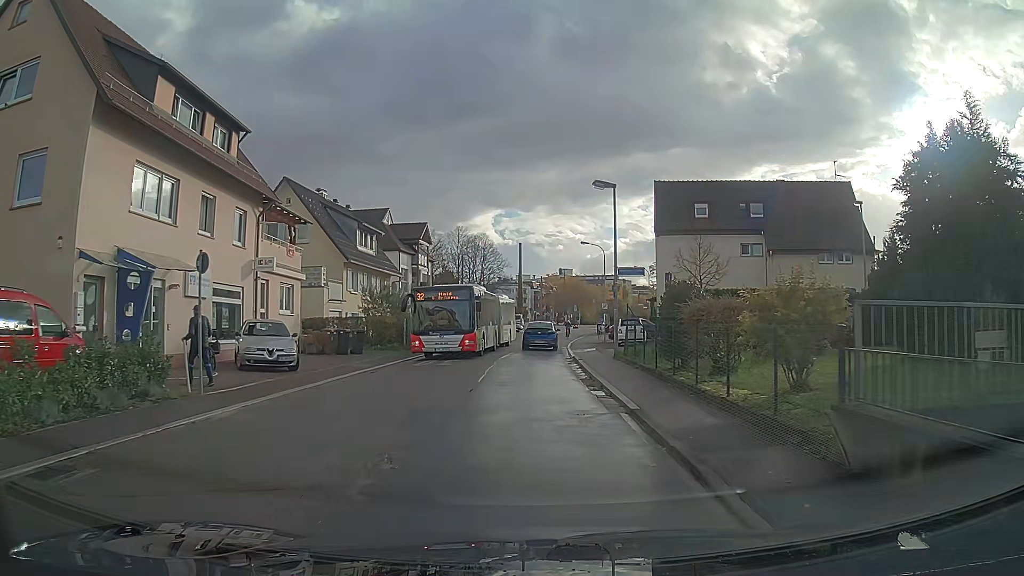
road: tertiary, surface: asphalt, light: Day
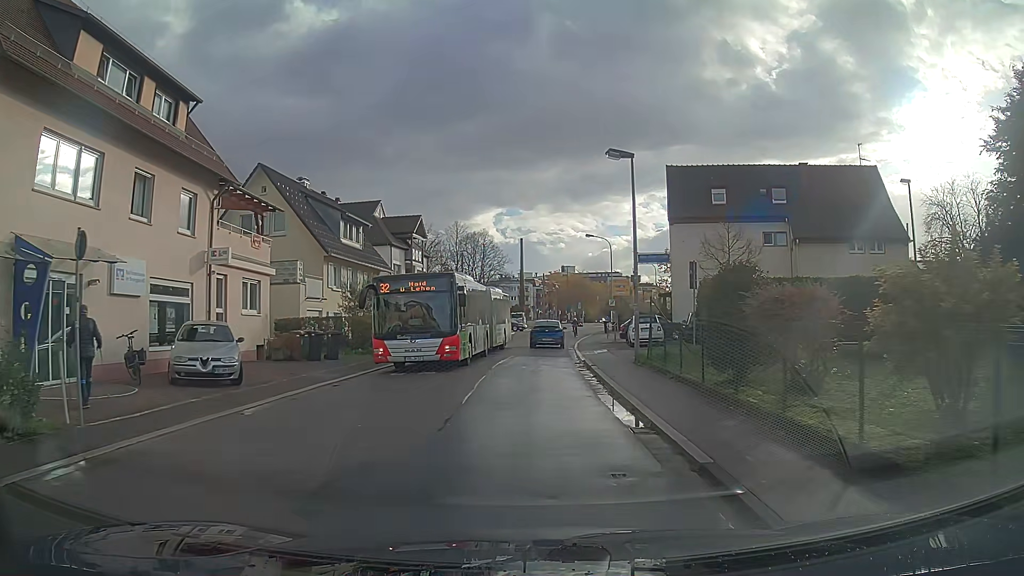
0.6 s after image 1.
(0.0, +4.1) m; 0°
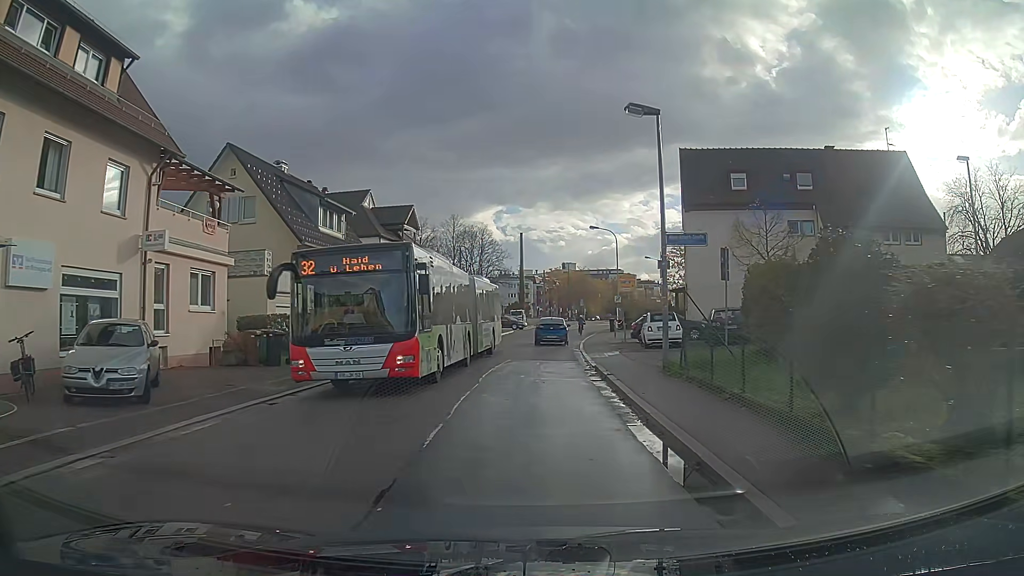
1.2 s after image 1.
(0.0, +4.1) m; 0°
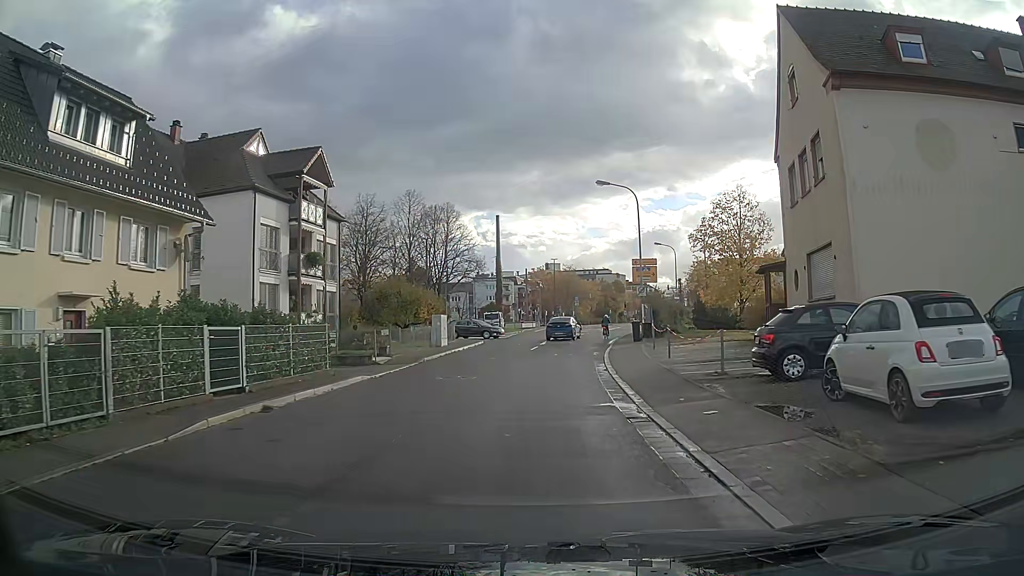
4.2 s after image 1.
(+0.1, +20.4) m; +1°
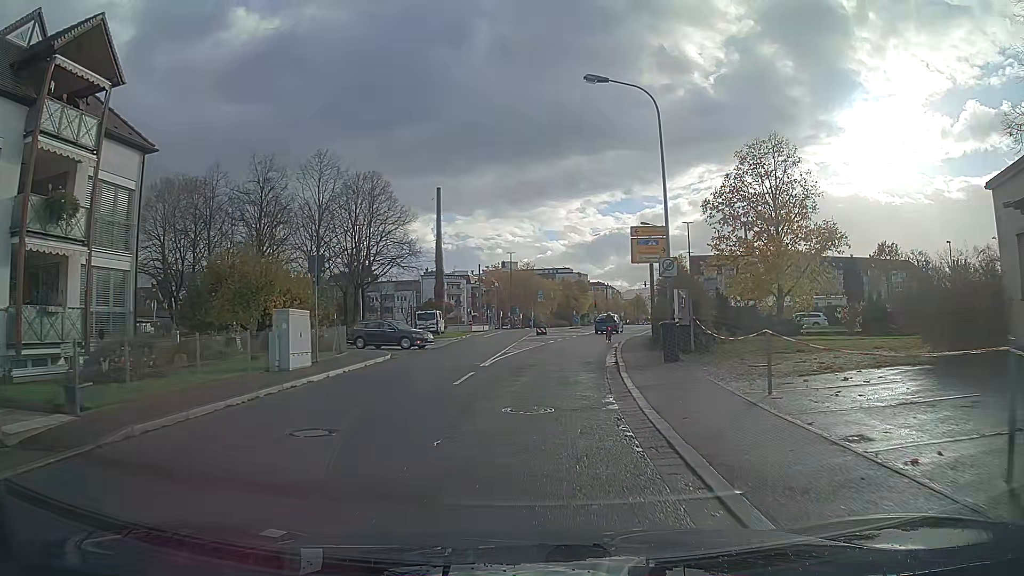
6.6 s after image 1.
(+0.5, +17.4) m; +4°
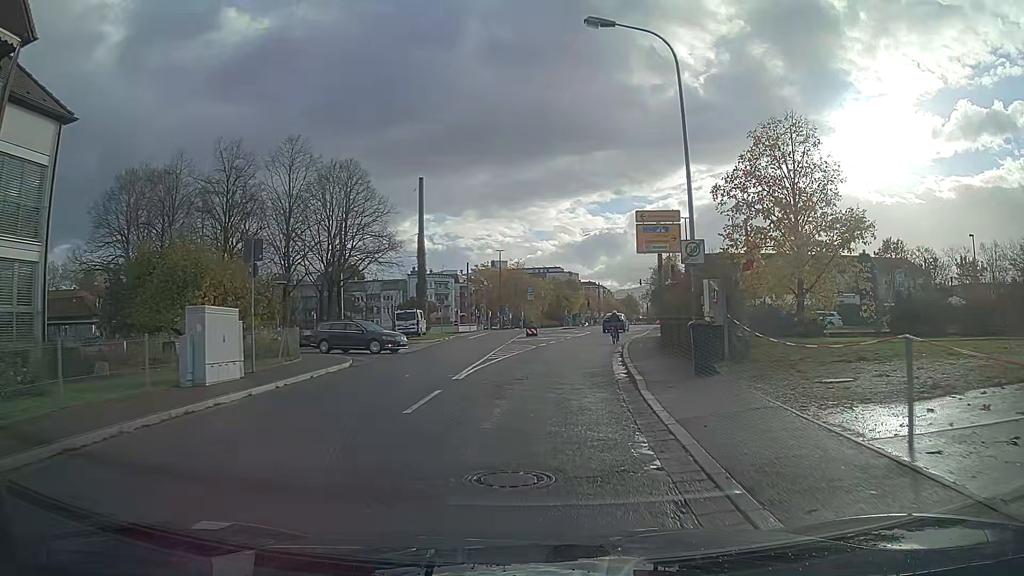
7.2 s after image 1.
(0.0, +4.5) m; +1°
